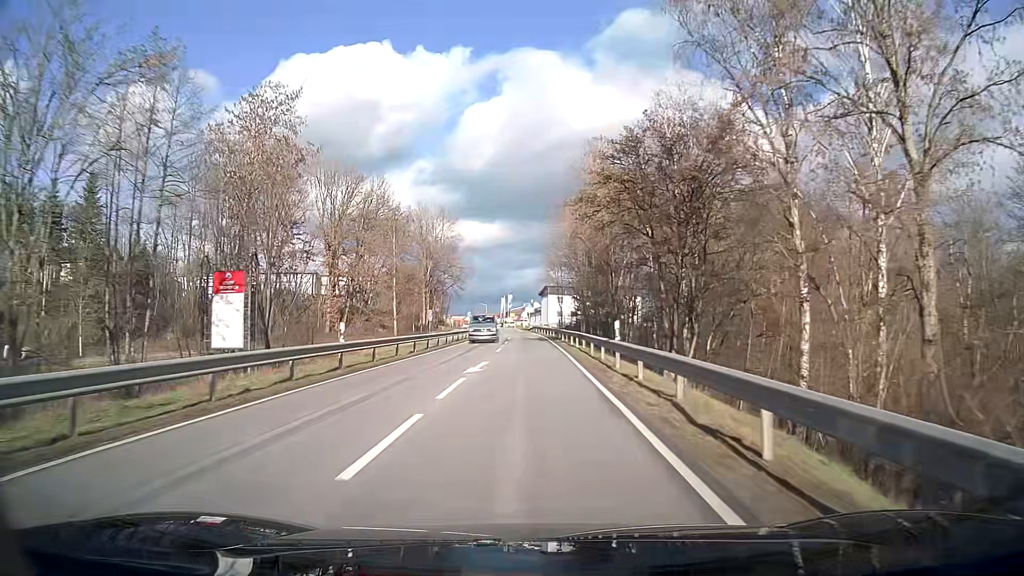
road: tertiary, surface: asphalt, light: Day
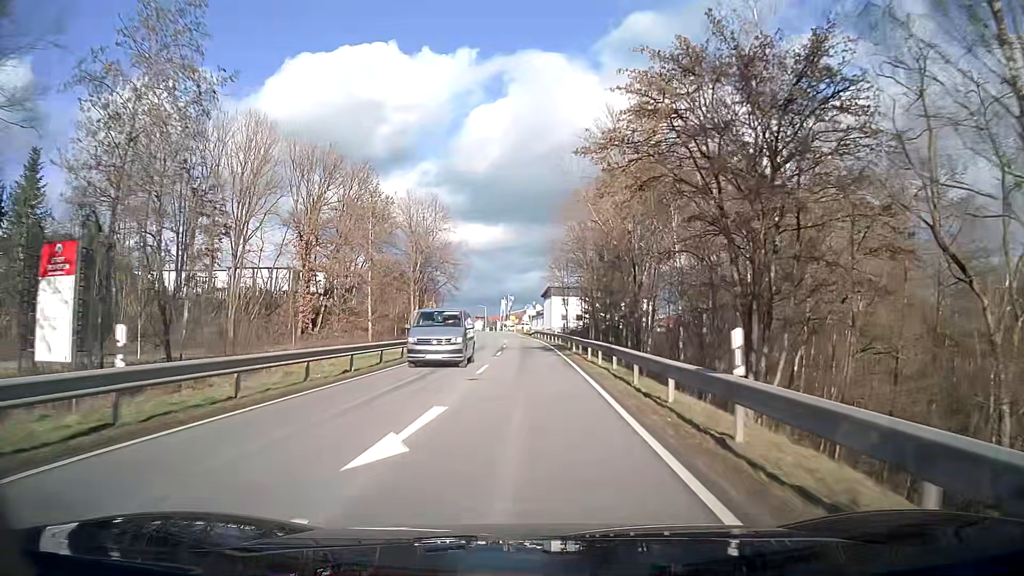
(0.0, +11.2) m; 0°
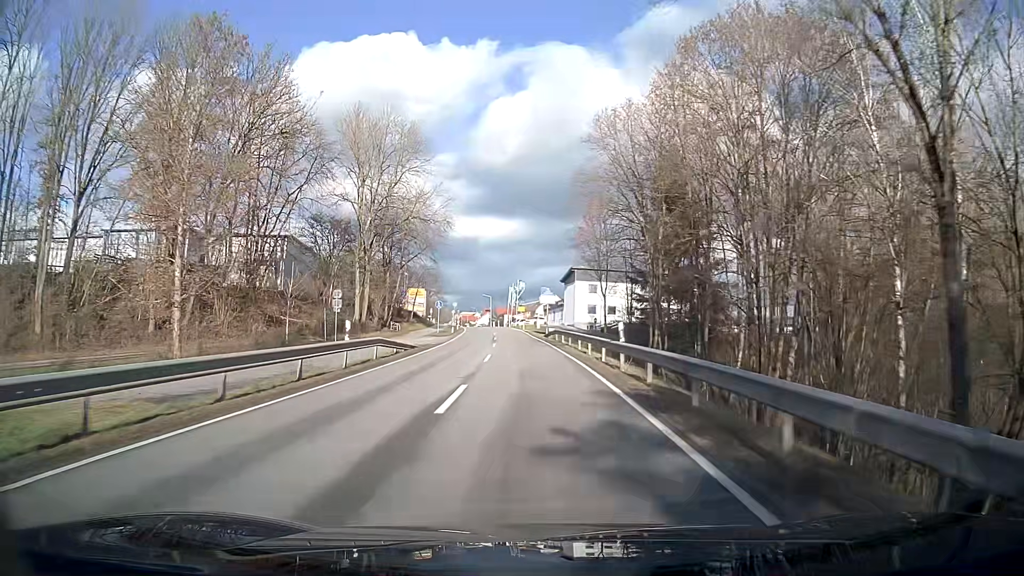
(-0.3, +33.3) m; -1°
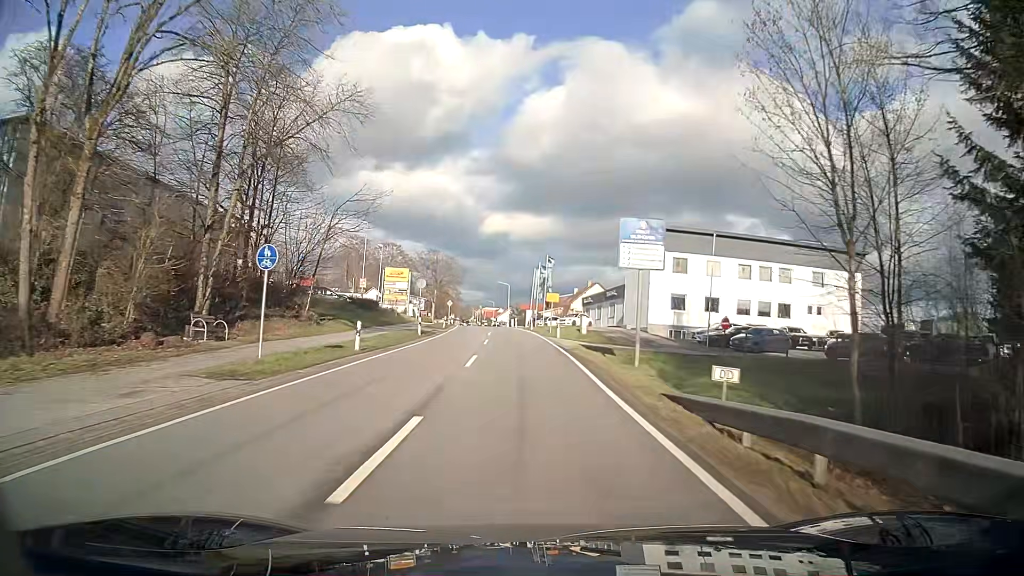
(-1.1, +40.8) m; -3°
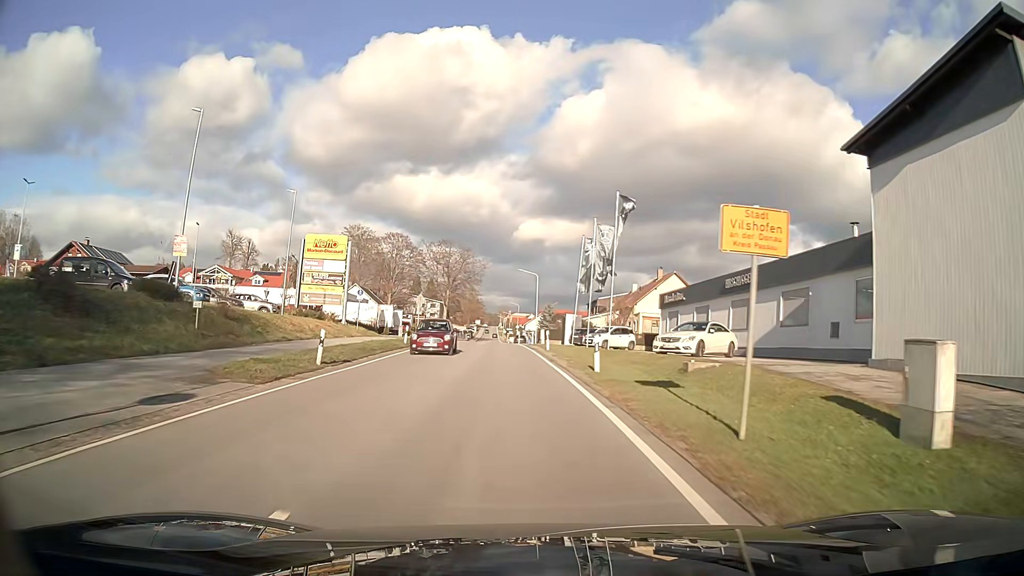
(-0.8, +40.1) m; -3°
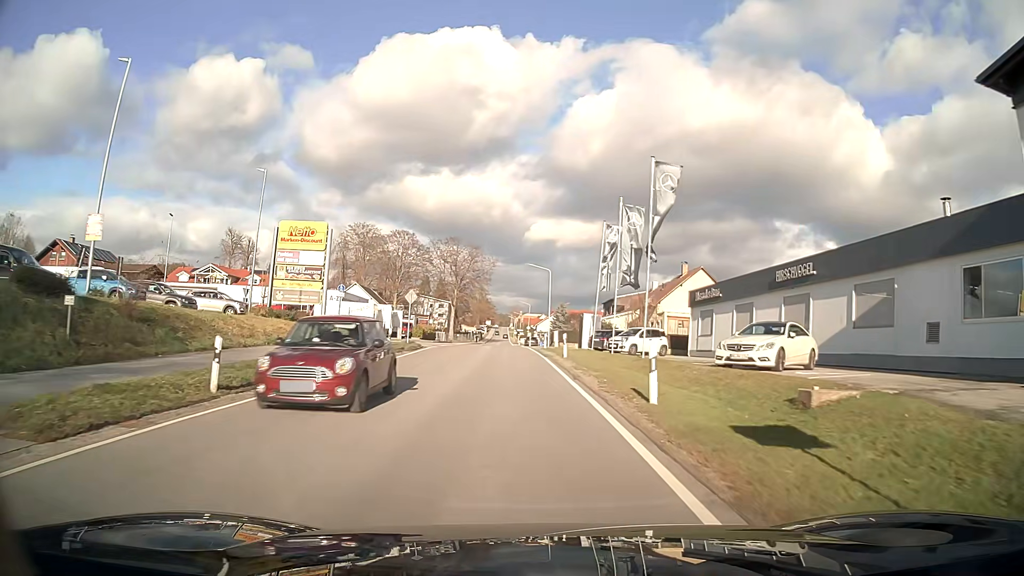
(0.0, +7.1) m; -1°
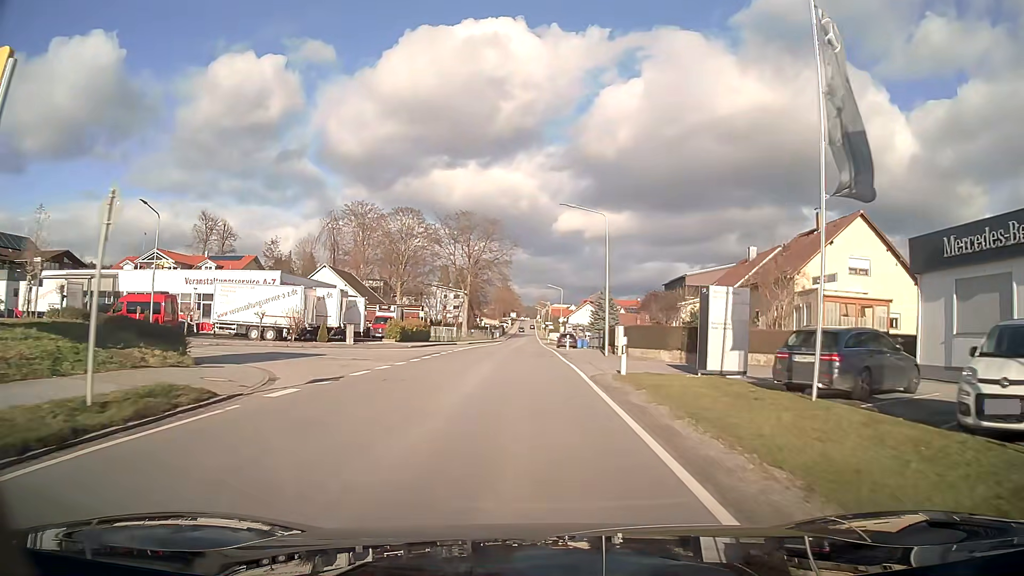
(-0.6, +29.0) m; -2°
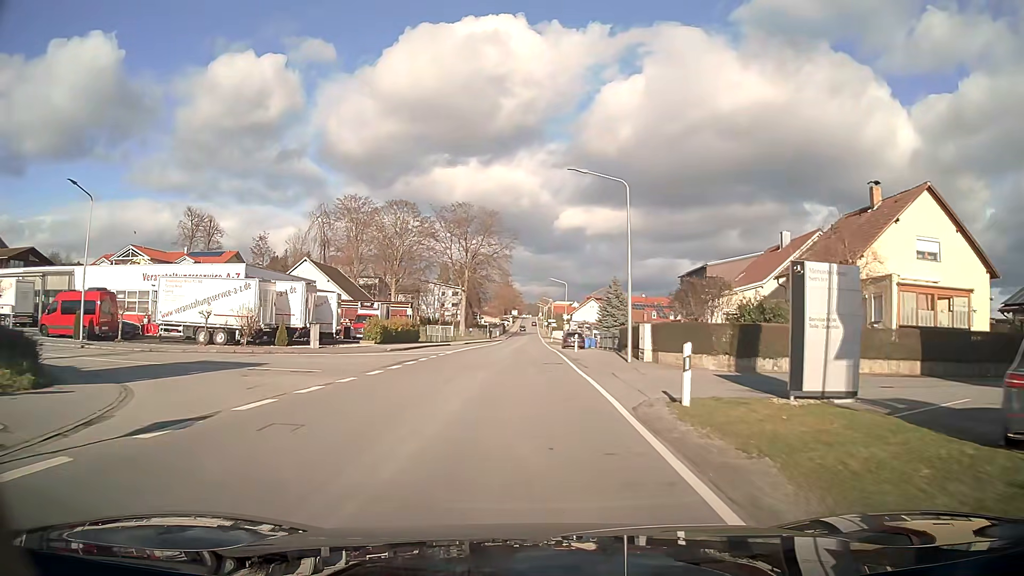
(0.0, +7.4) m; 0°
